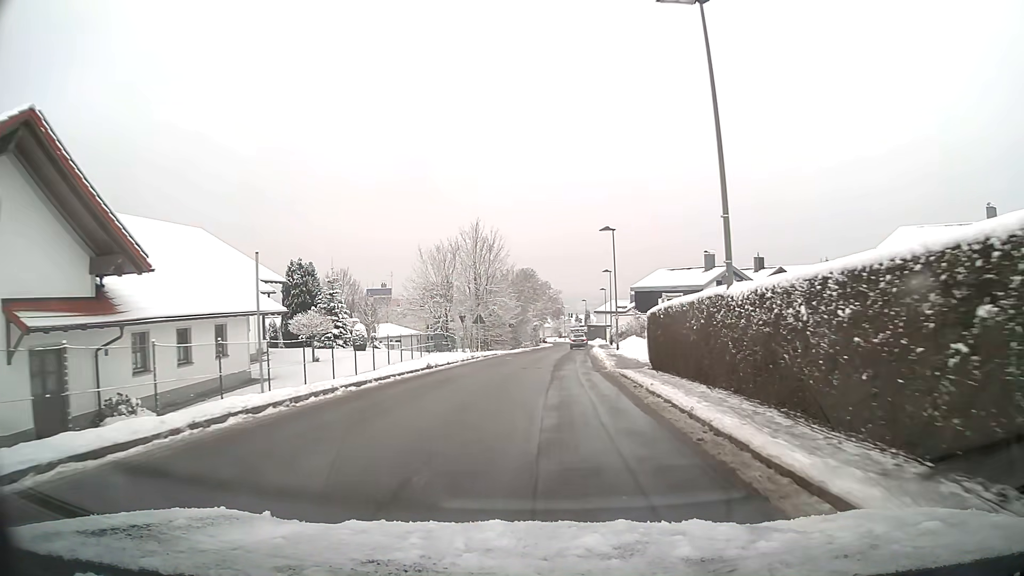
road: unclassified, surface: asphalt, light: Day
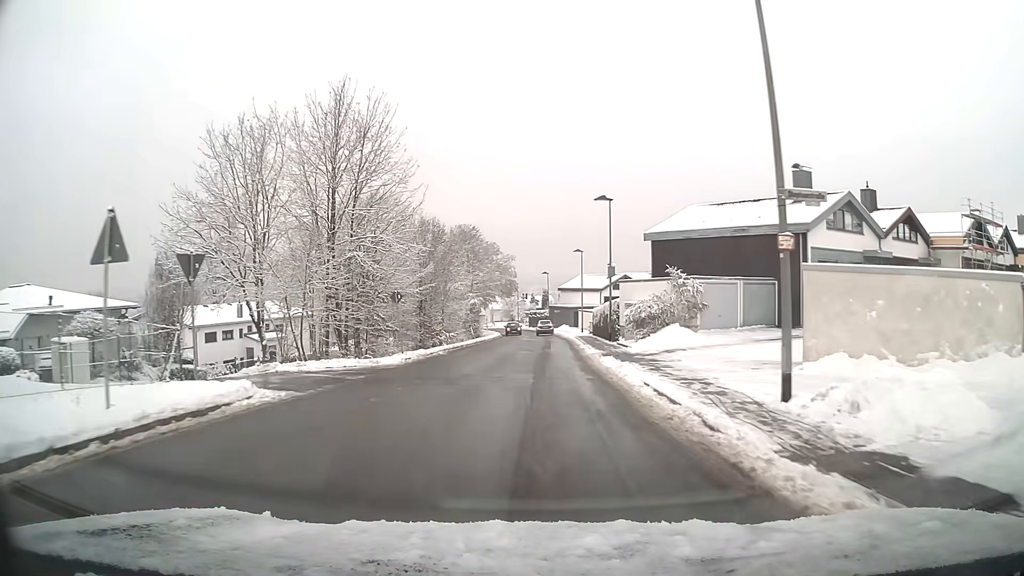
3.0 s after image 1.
(+1.2, +35.5) m; +4°
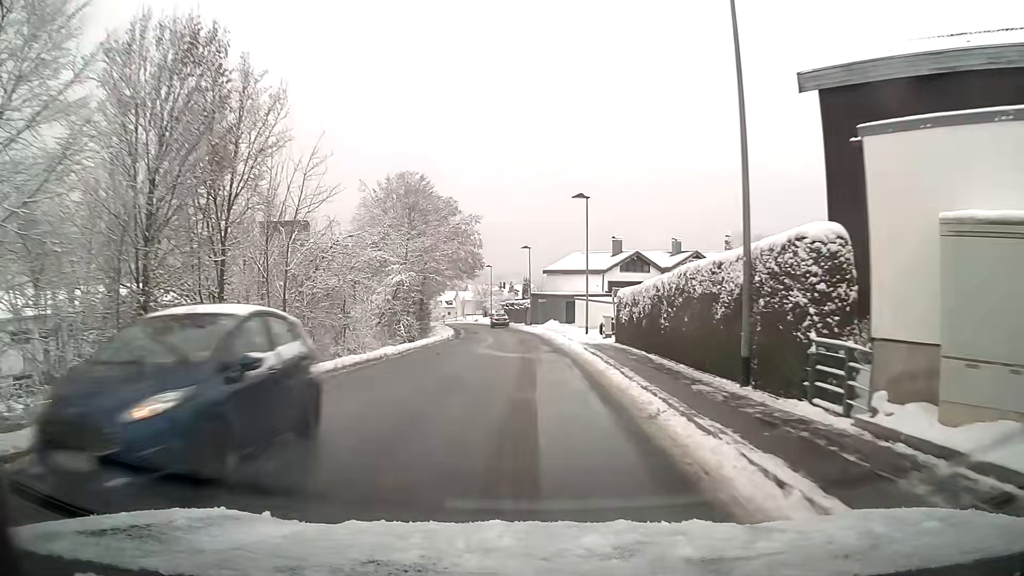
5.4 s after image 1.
(+0.3, +27.4) m; +1°
